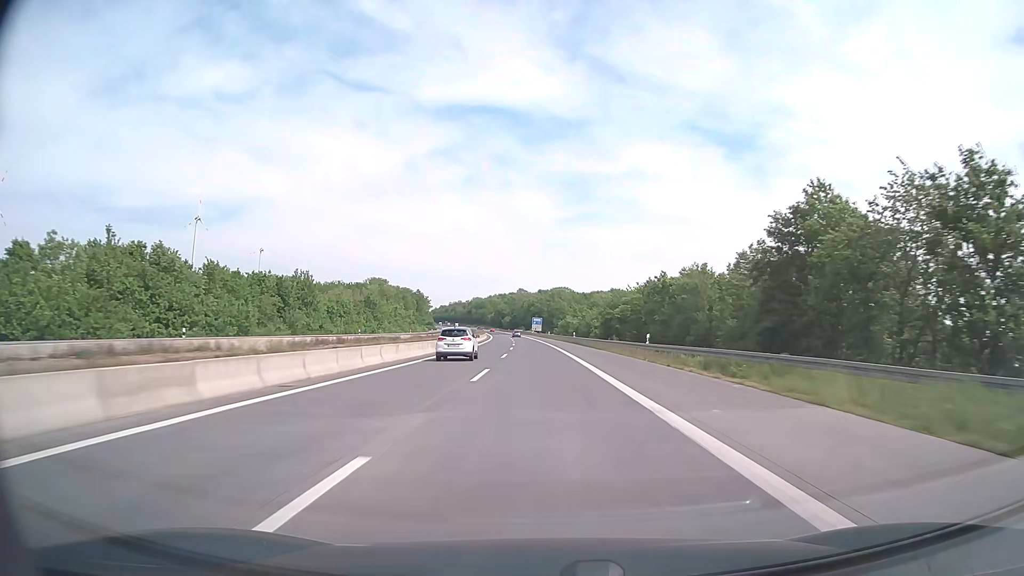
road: motorway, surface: asphalt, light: Day
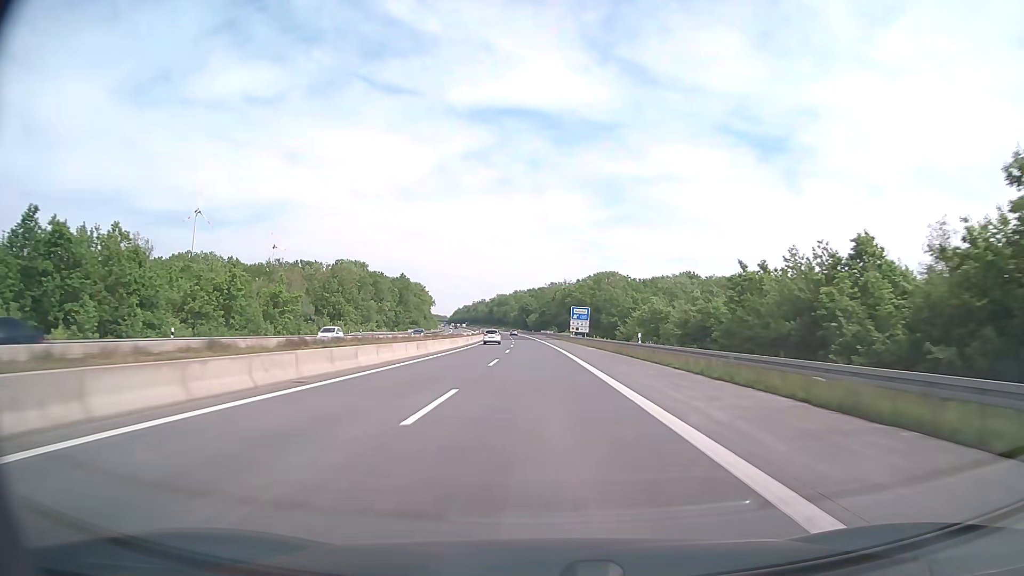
(-2.4, +99.0) m; -3°
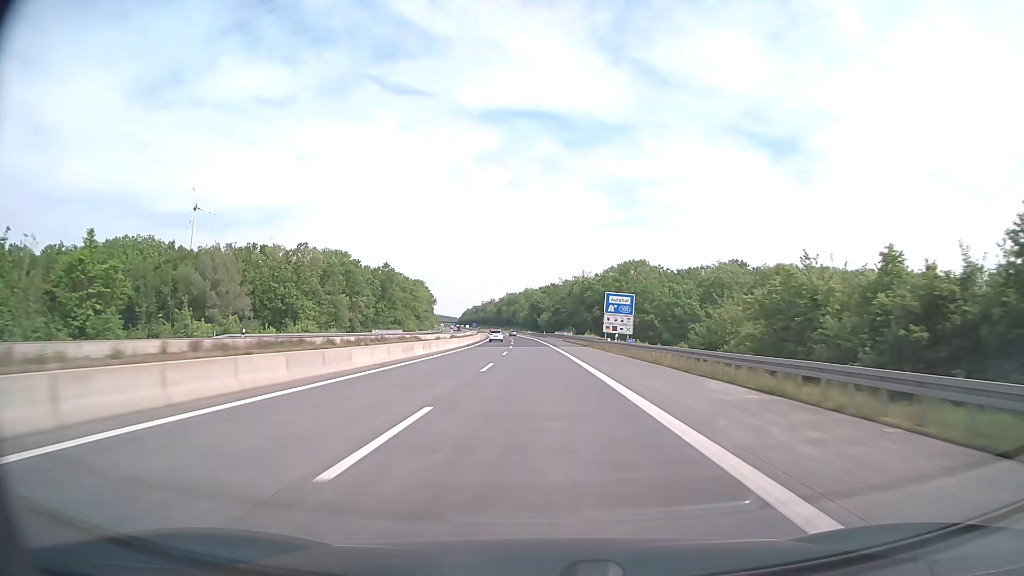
(-0.4, +39.6) m; -1°
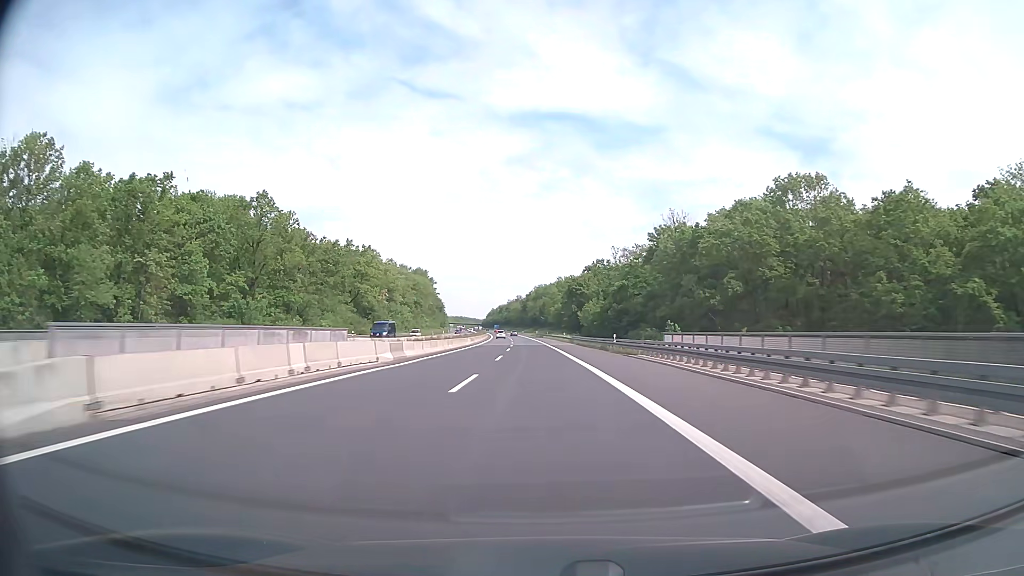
(-2.5, +98.9) m; -3°
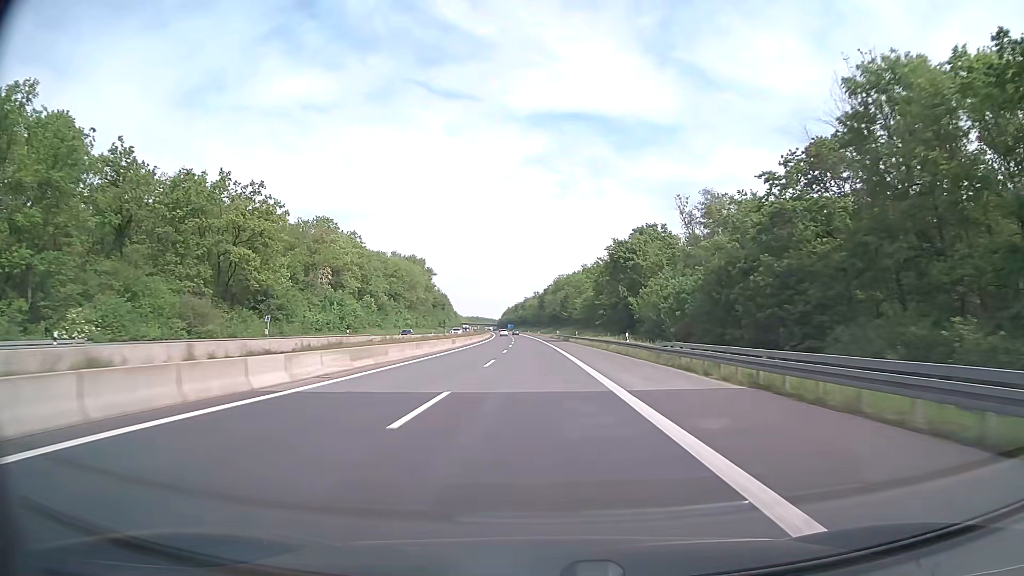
(-0.9, +59.4) m; -2°
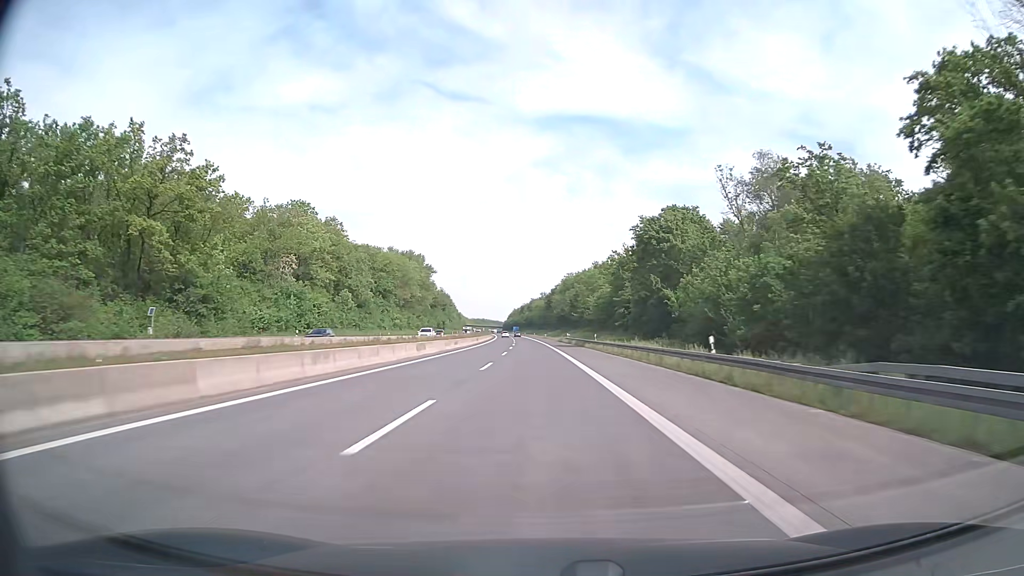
(-0.1, +19.8) m; -1°
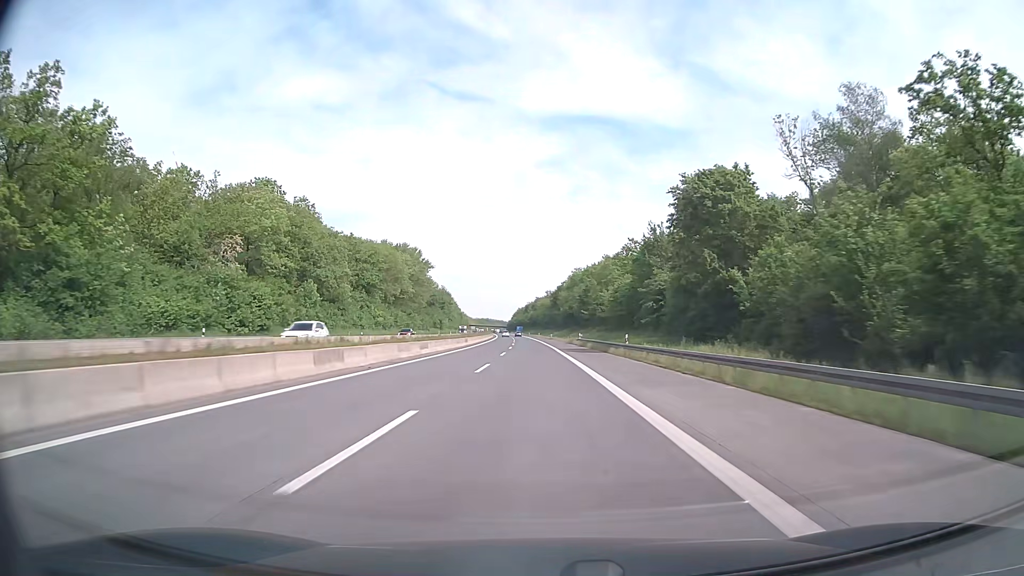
(-0.1, +19.8) m; 0°
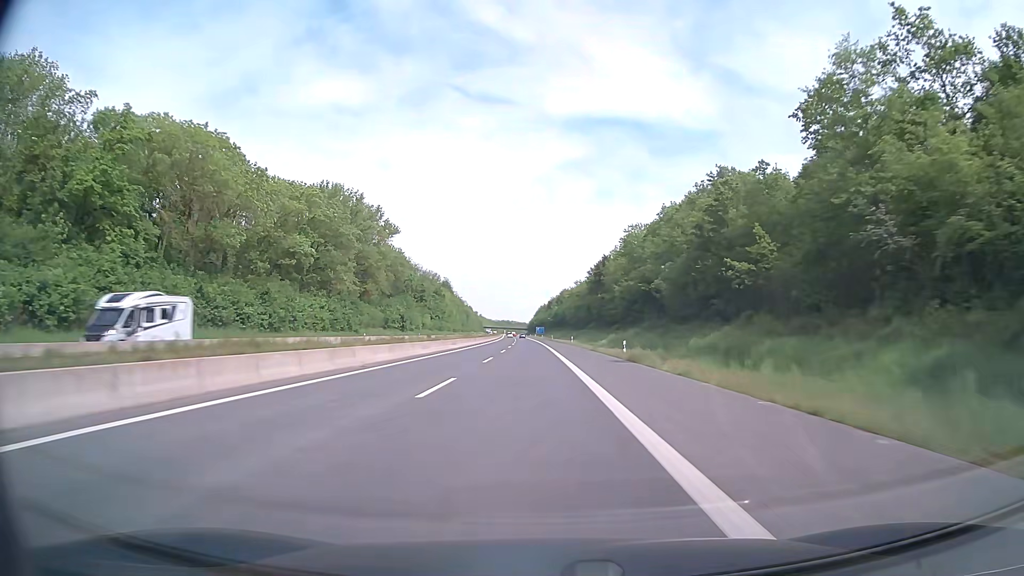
(-1.6, +98.9) m; -2°
(0, +10) (0, +20) (0, +30) (0, +40) (-1, +50) (-1, +60) (-1, +70) (-1, +80) (-2, +90) (-2, +100) m
